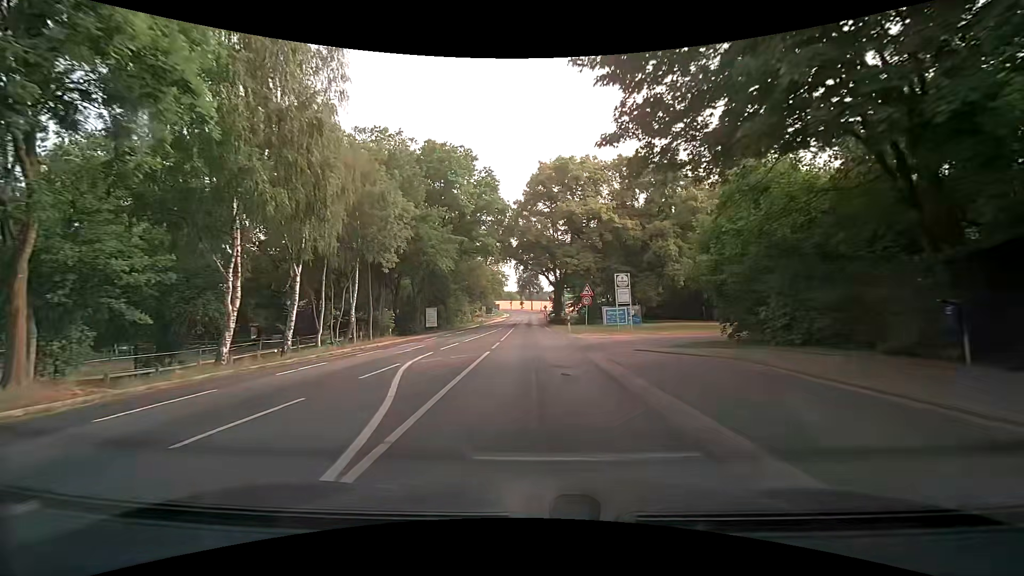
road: secondary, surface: asphalt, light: Day
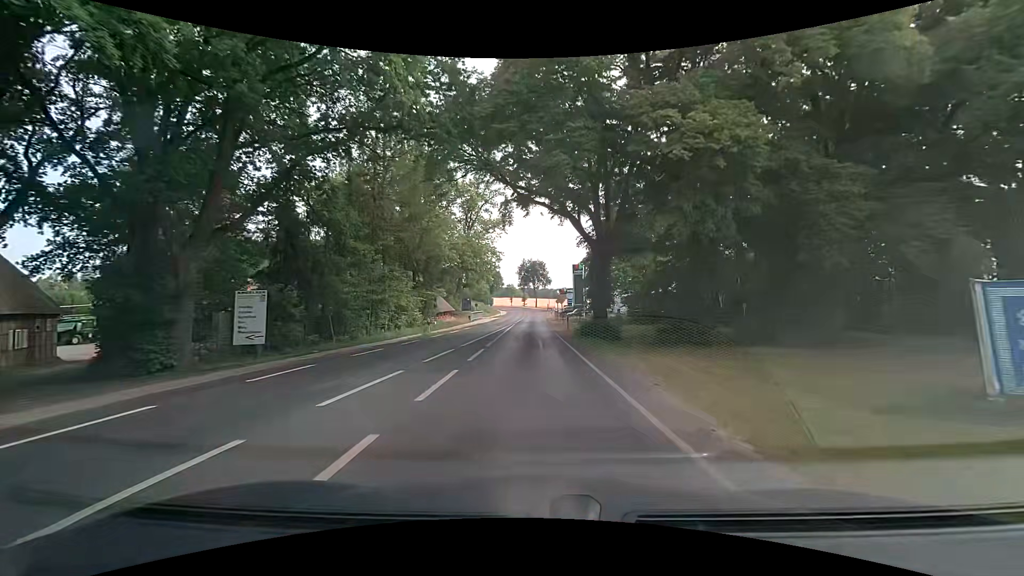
(+0.1, +39.3) m; 0°
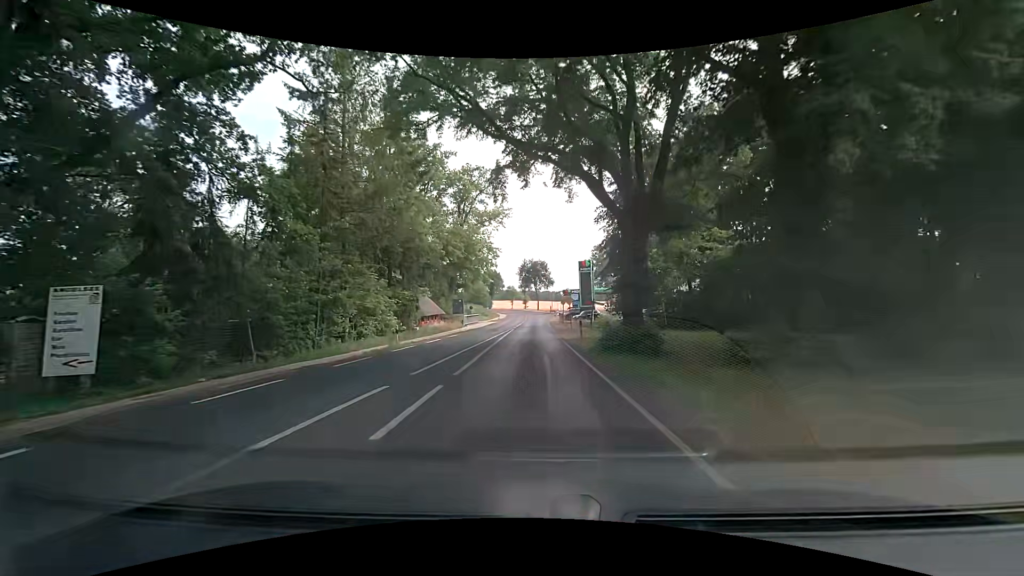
(0.0, +8.3) m; -1°
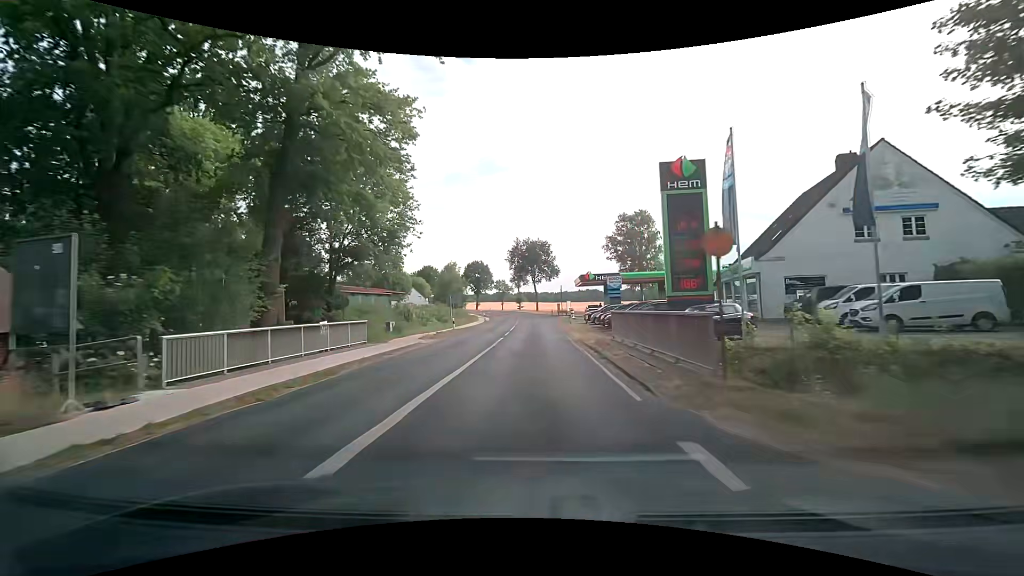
(+0.4, +46.0) m; +1°
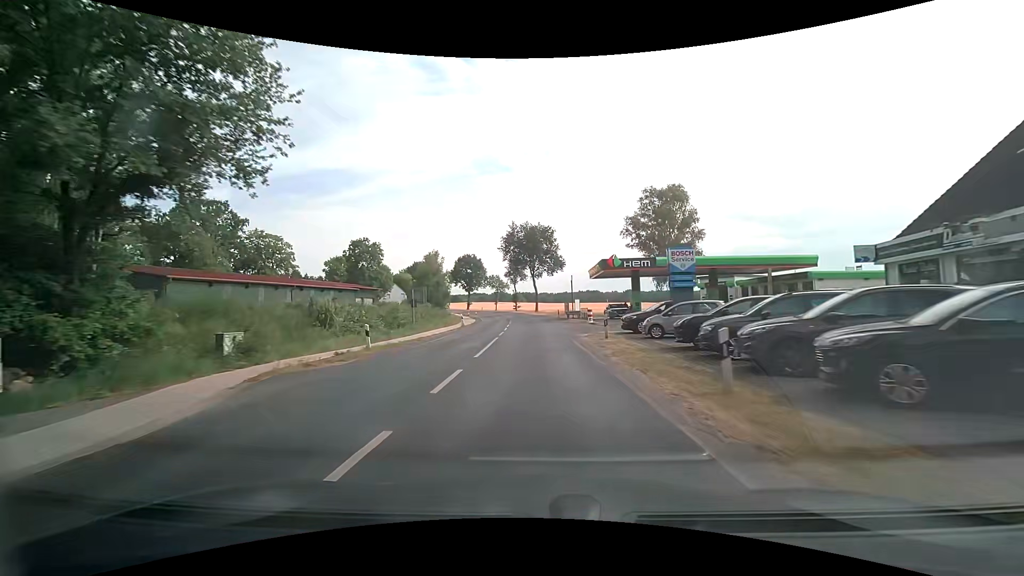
(-0.1, +19.9) m; 0°
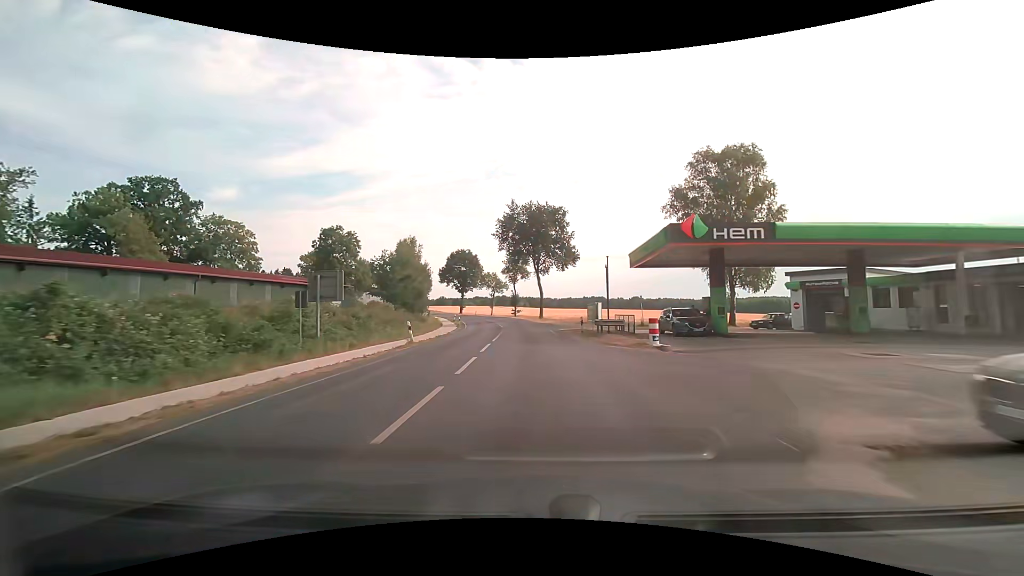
(-0.1, +20.5) m; 0°
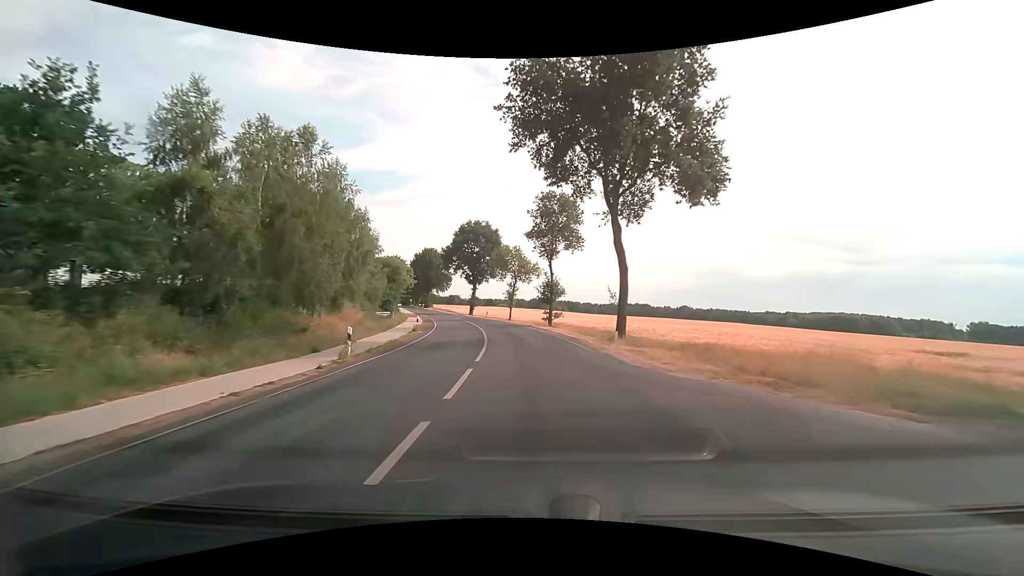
(-1.3, +42.4) m; -4°
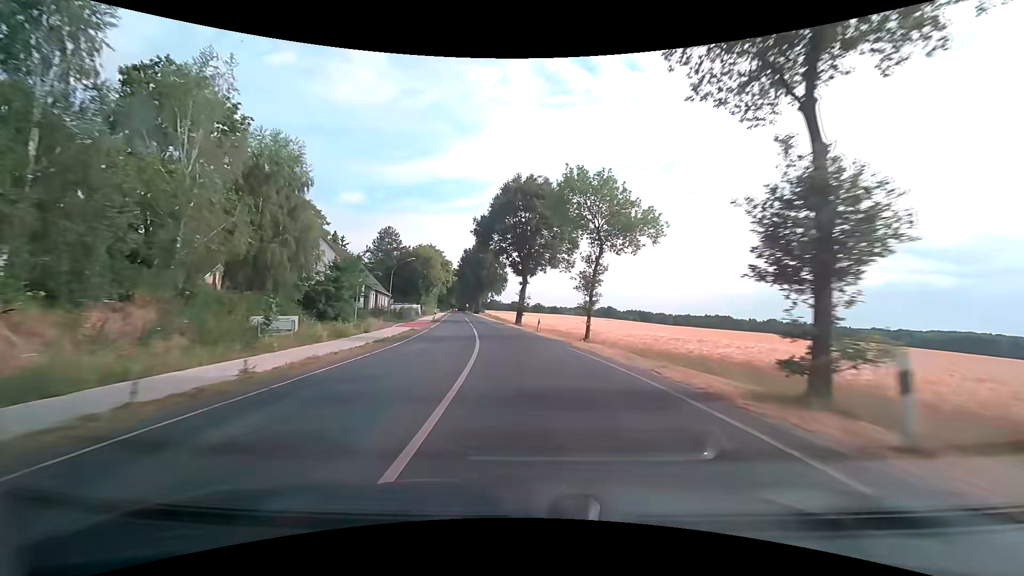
(-1.8, +32.4) m; -7°
(0, +10) (-1, +20) (-2, +30) (-3, +40) (-5, +50) (-6, +60) (-8, +69) (-9, +79) (-11, +89) (-12, +99) m
